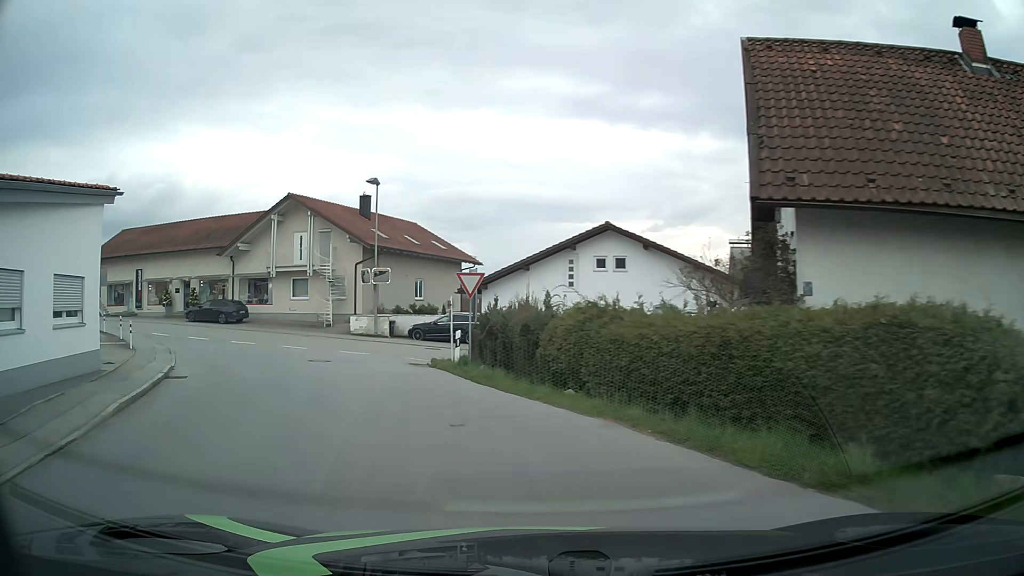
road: unclassified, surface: asphalt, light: Day
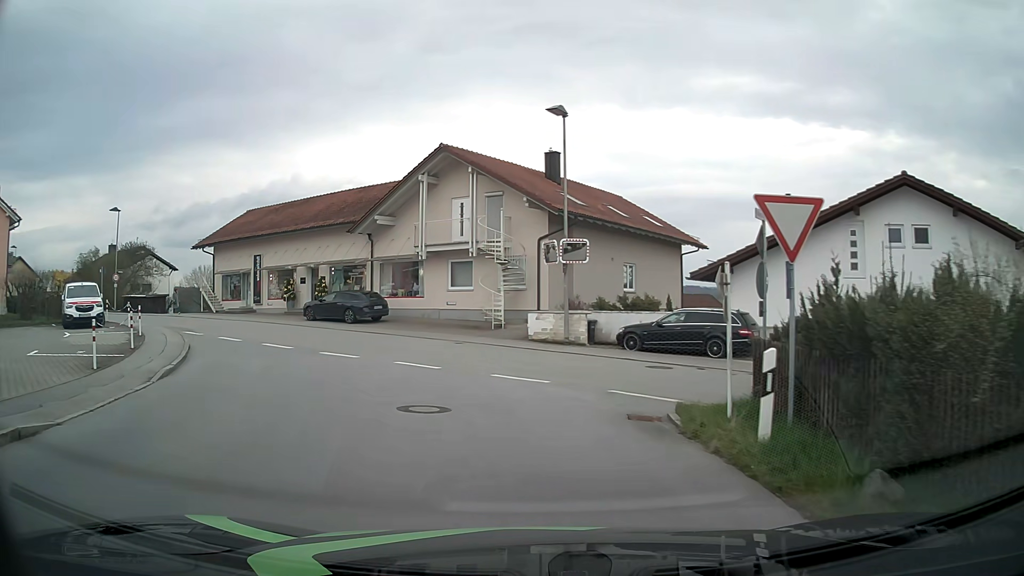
(-1.9, +11.5) m; -18°
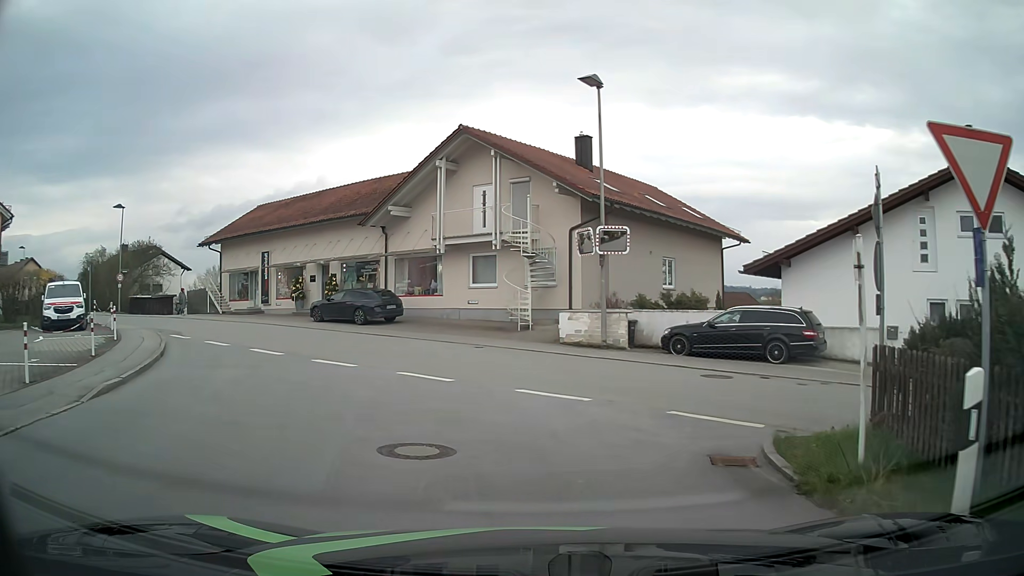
(0.0, +2.9) m; -2°
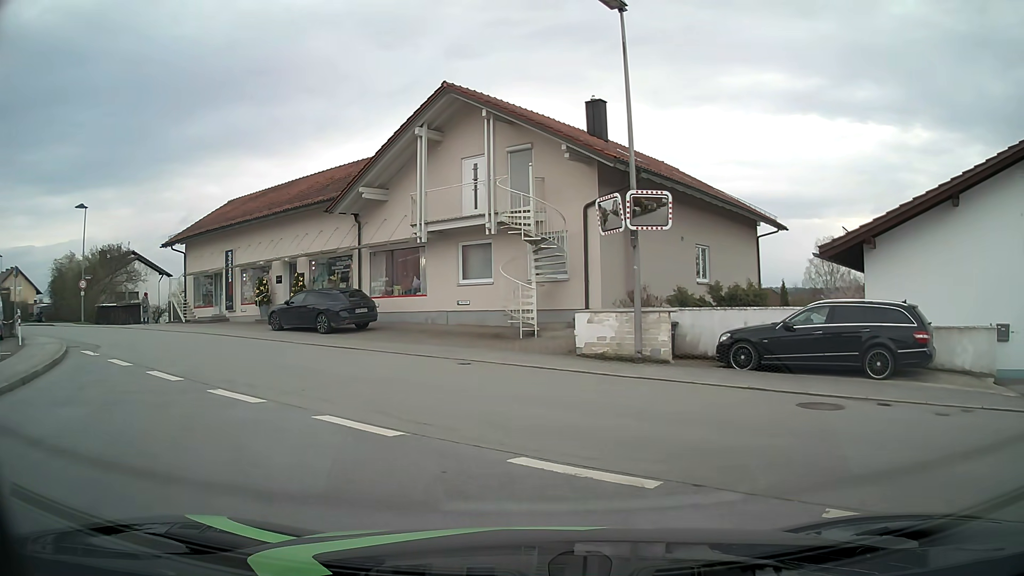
(0.0, +5.2) m; -1°
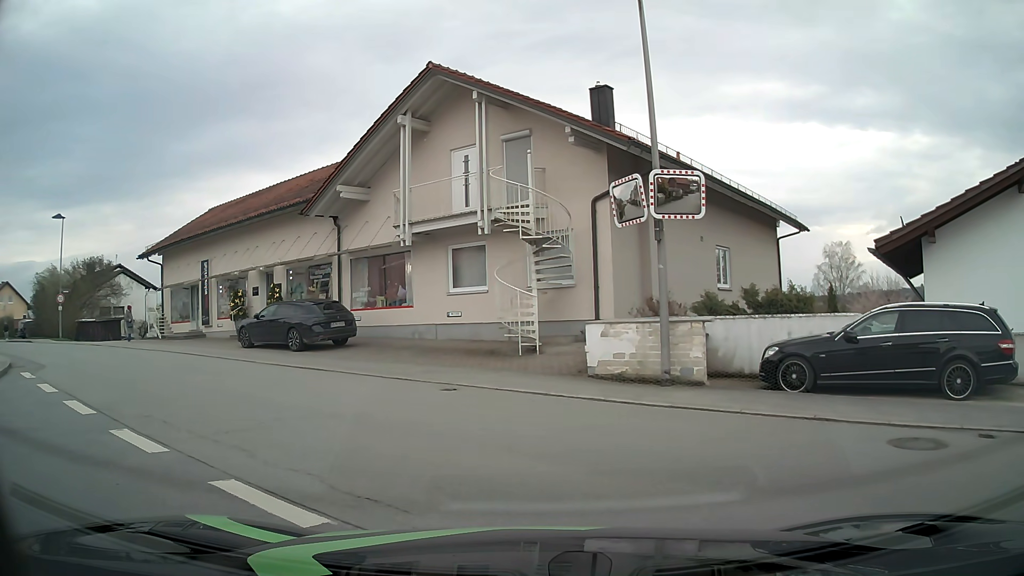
(+0.1, +2.7) m; +2°
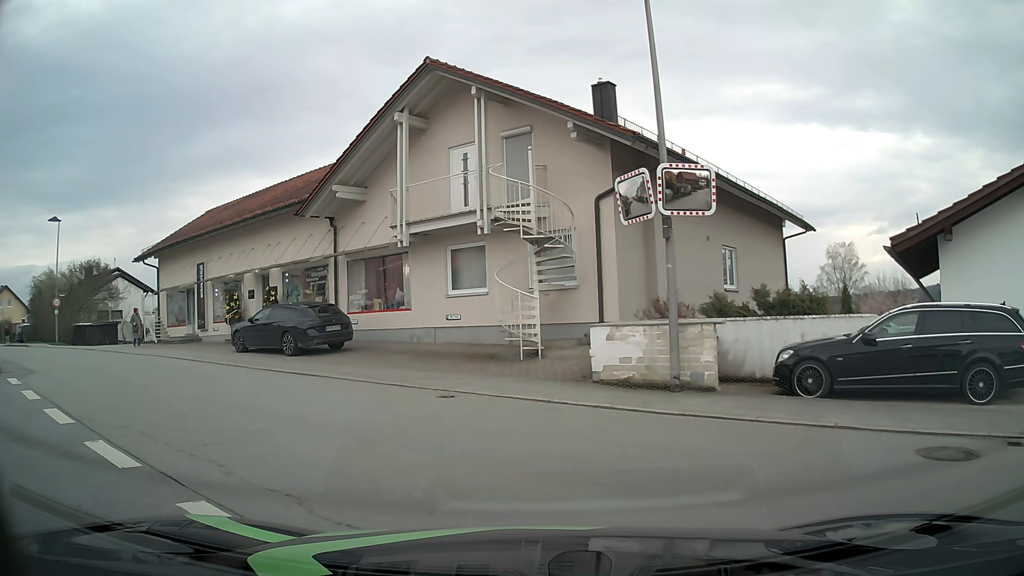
(0.0, +0.6) m; 0°
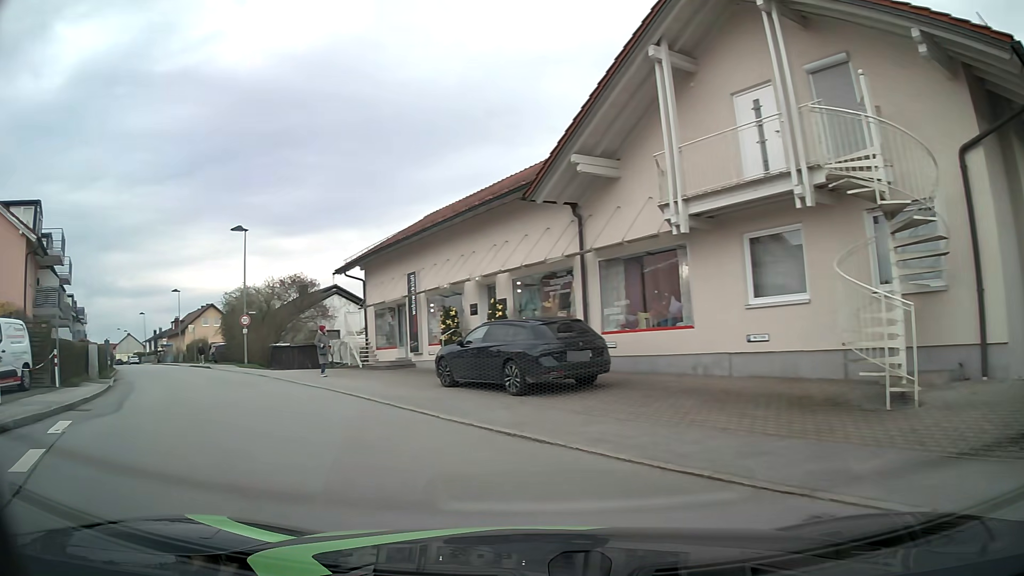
(-1.2, +6.3) m; -24°
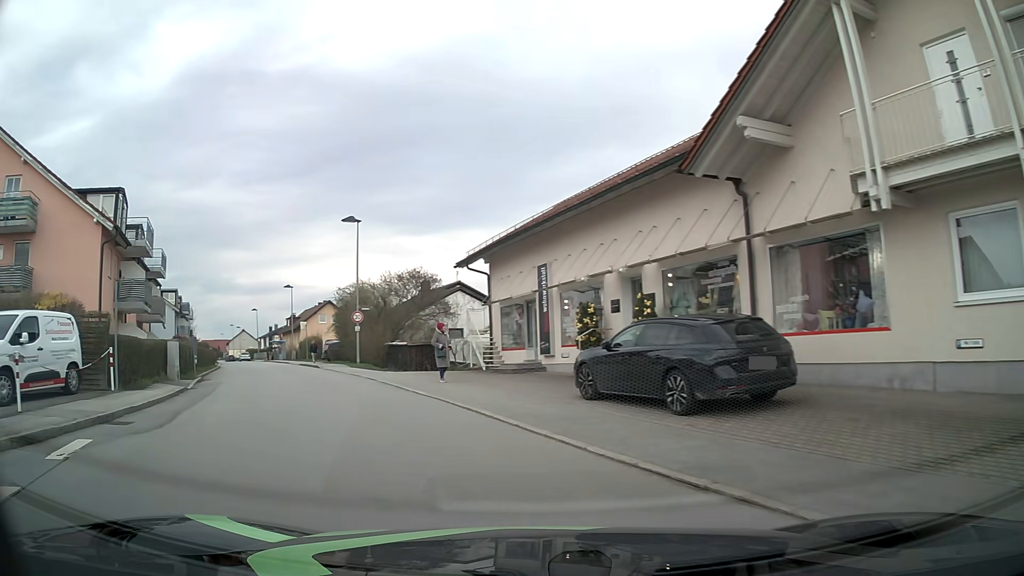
(-0.3, +2.9) m; -10°
(-2, +10) (-6, +19) (-9, +28) (-14, +37) (-18, +46) (-22, +55) (-27, +64) (-32, +73) (-37, +81) (-43, +90) m
